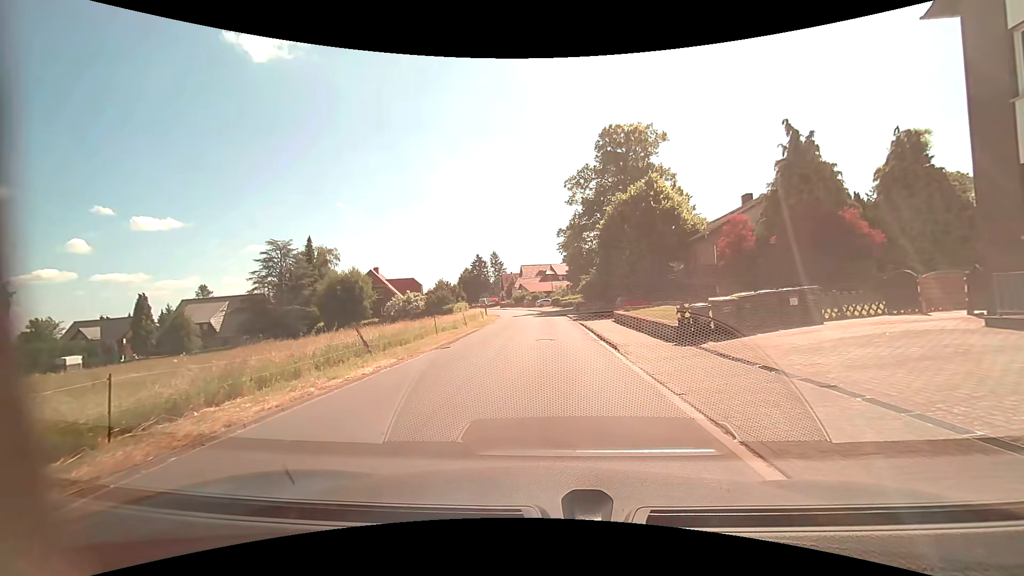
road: residential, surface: asphalt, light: Day
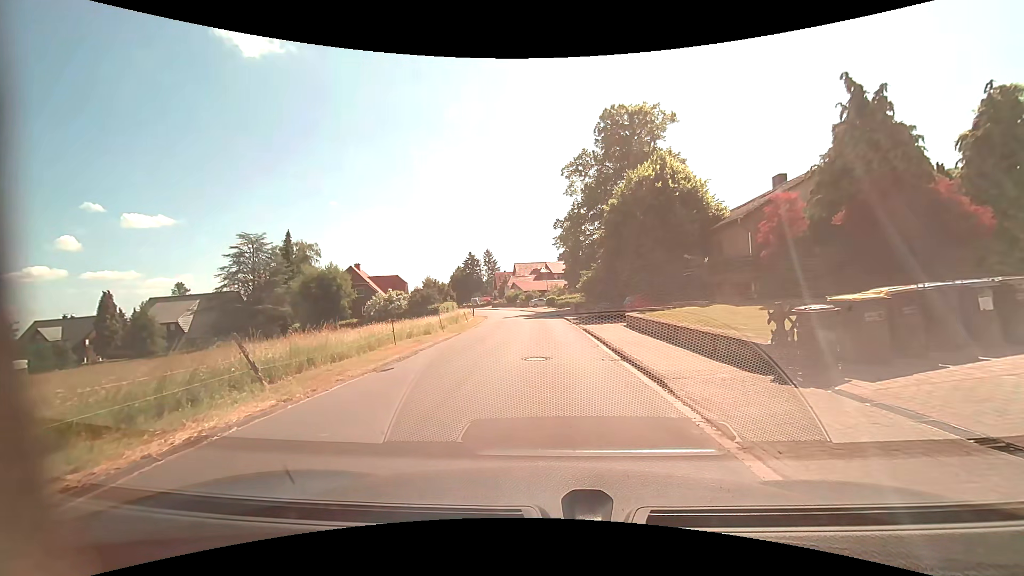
(0.0, +6.2) m; 0°
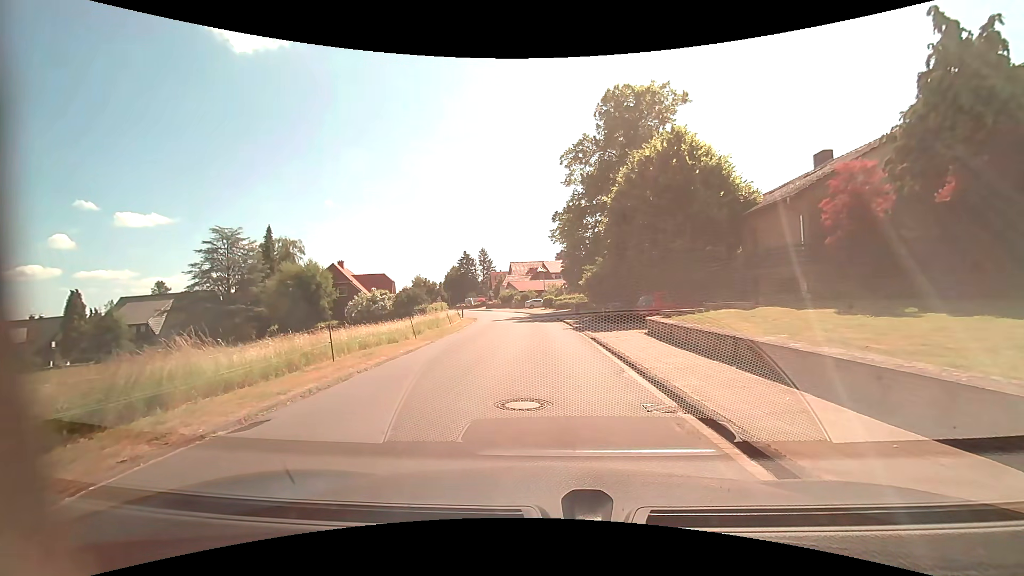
(0.0, +5.3) m; 0°
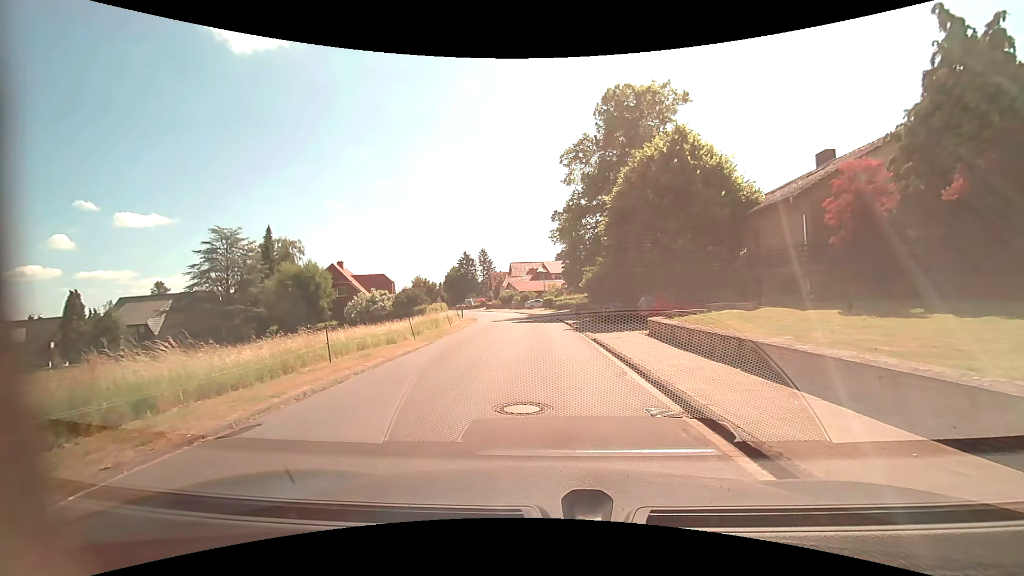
(0.0, +0.2) m; 0°
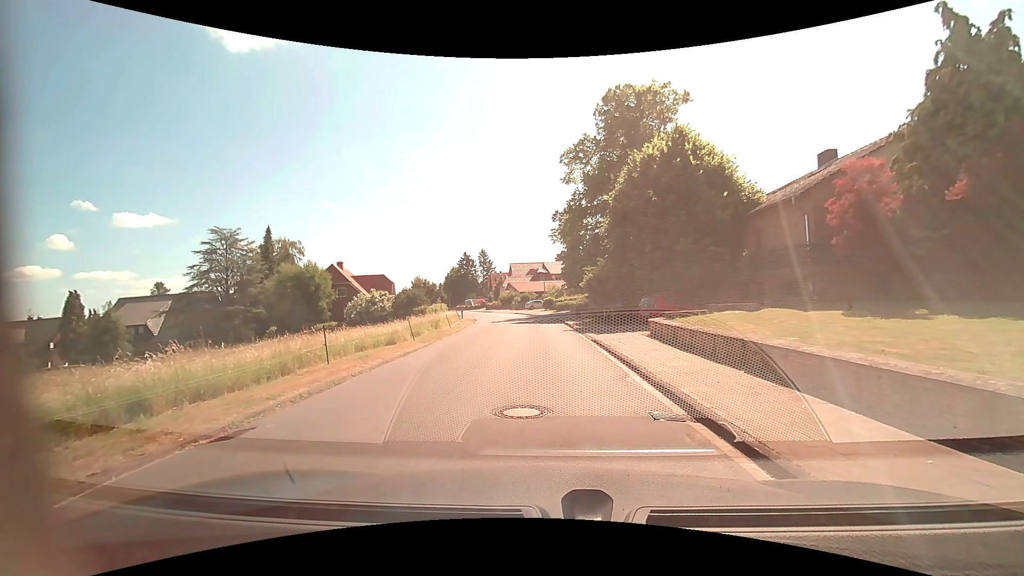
(0.0, +0.2) m; 0°
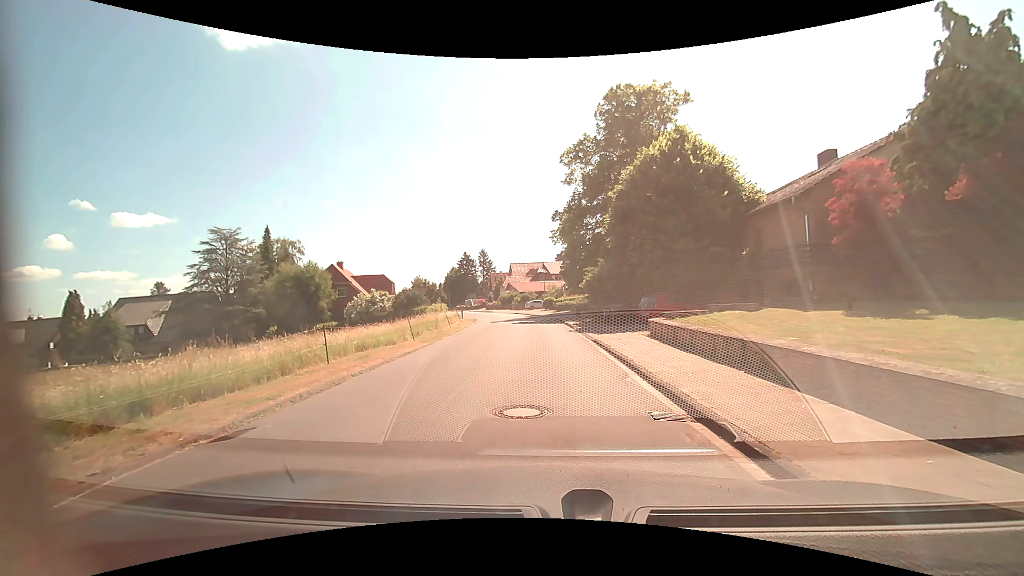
(0.0, 0.0) m; 0°
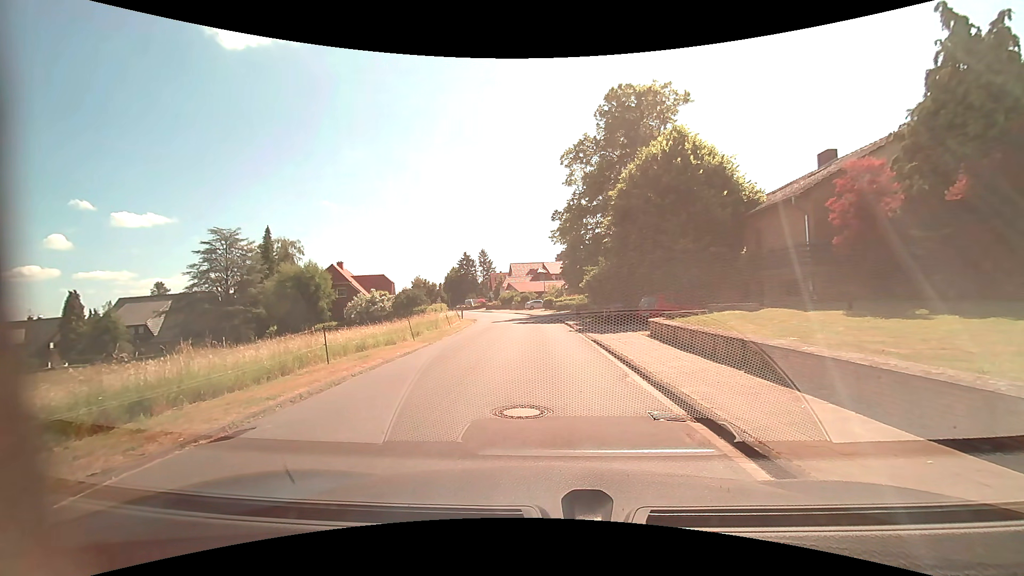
(0.0, 0.0) m; 0°
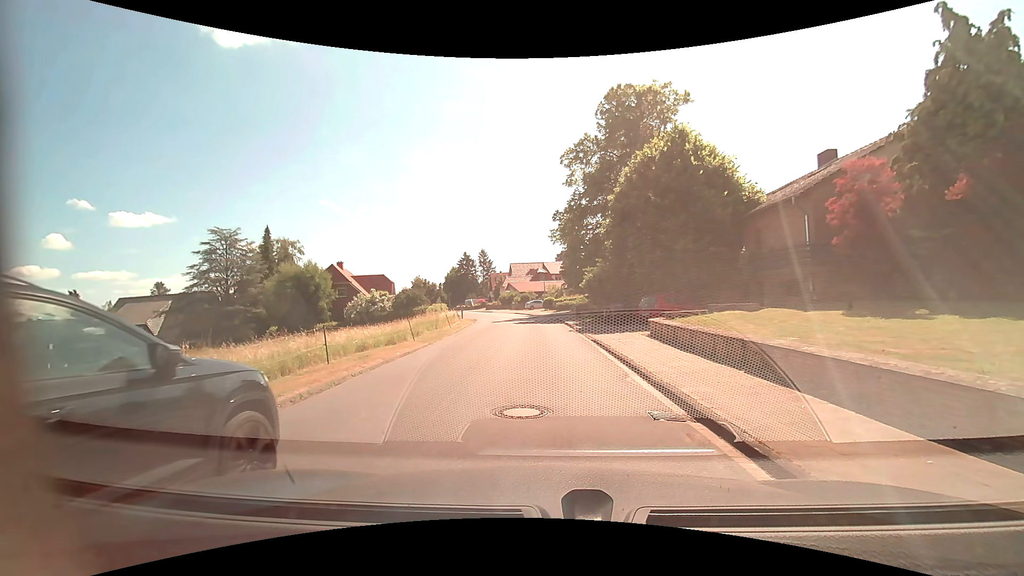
(0.0, 0.0) m; 0°
